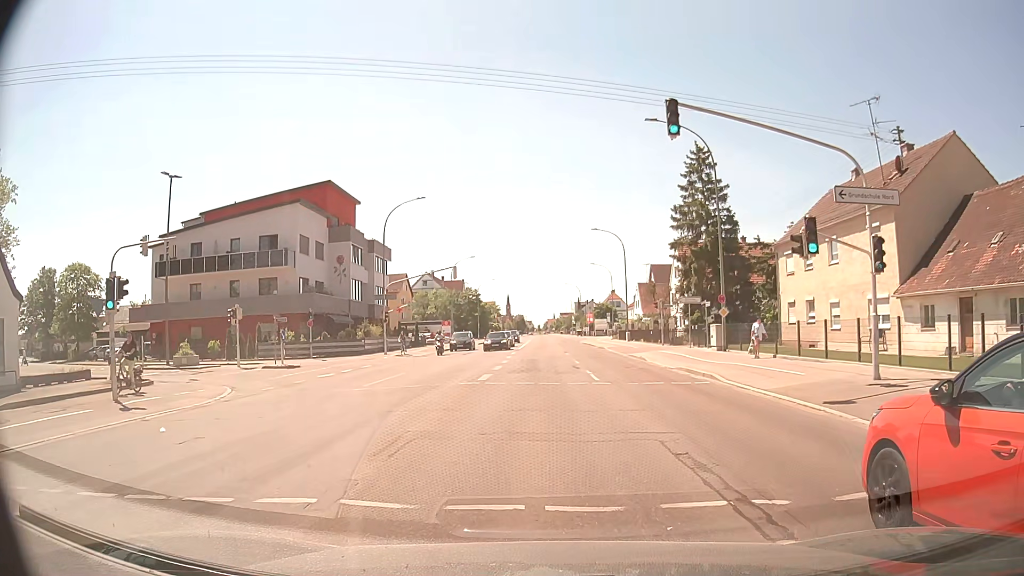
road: tertiary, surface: asphalt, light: Day
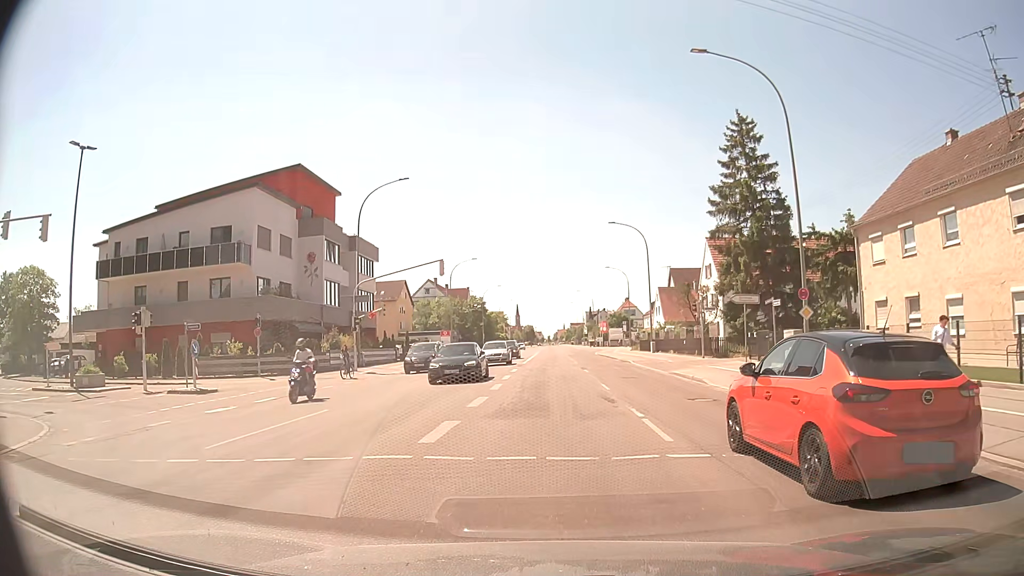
(0.0, +10.5) m; 0°
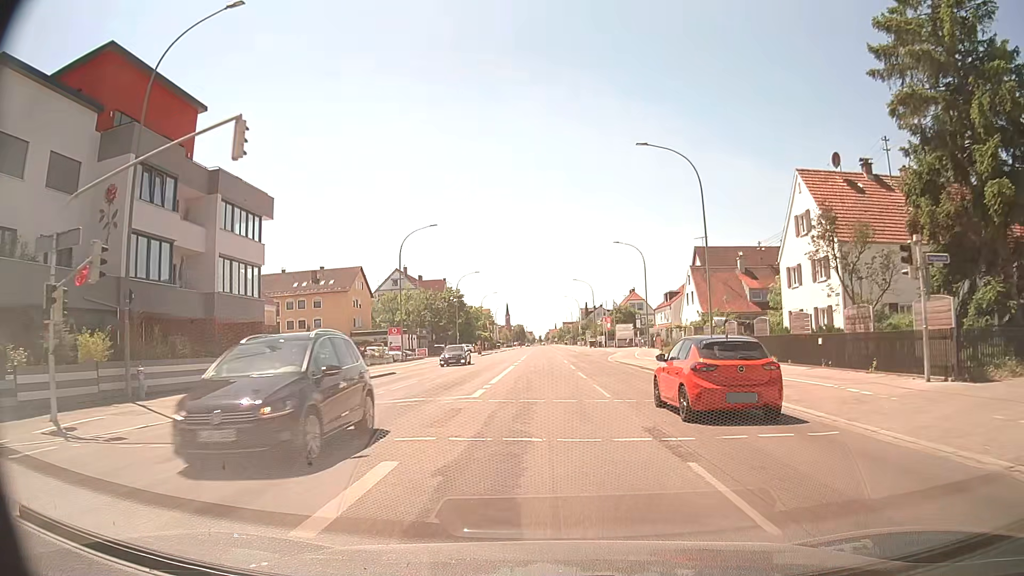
(+0.1, +25.8) m; +1°
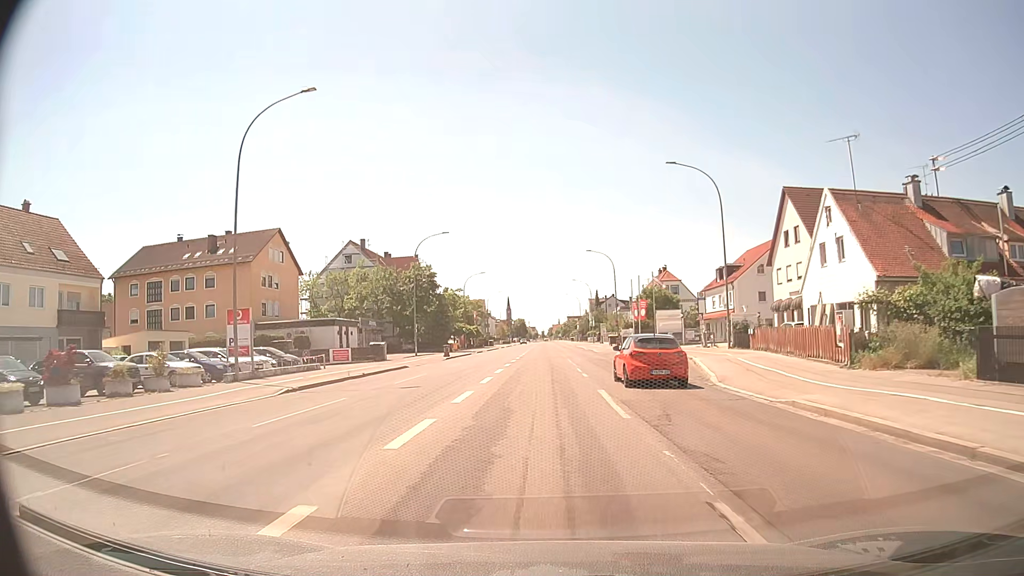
(-0.1, +33.6) m; 0°
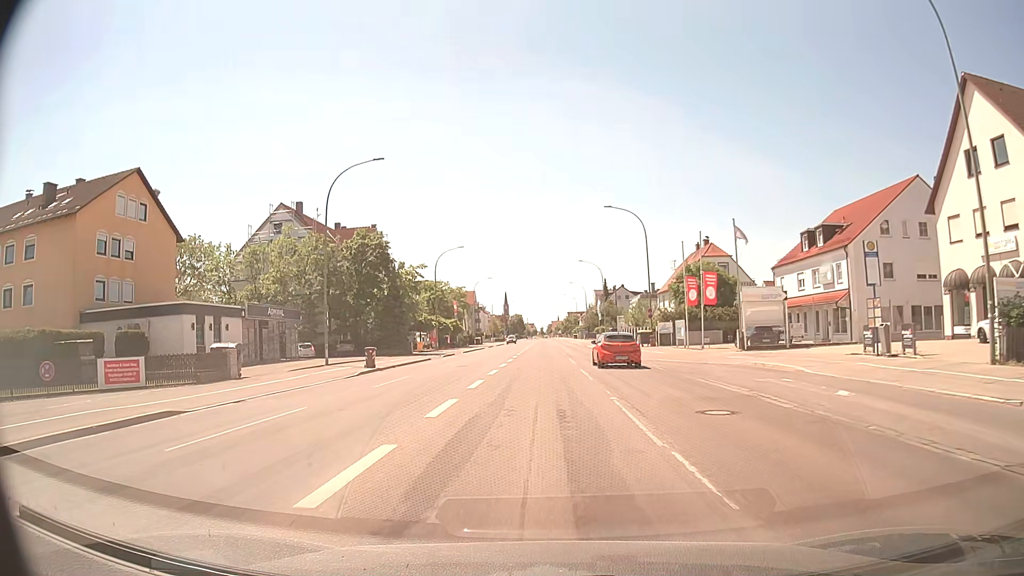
(-0.3, +27.2) m; 0°
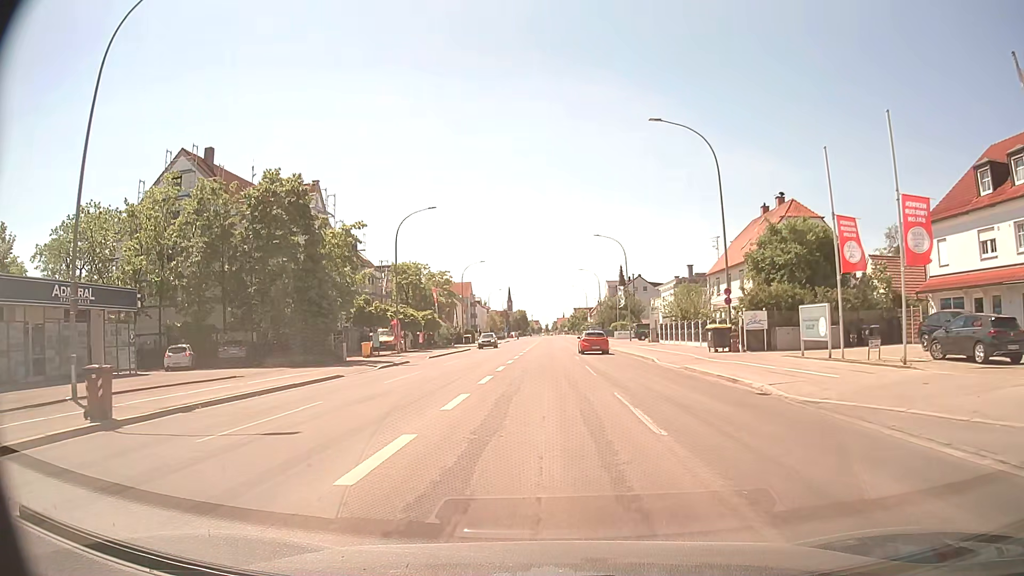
(-0.1, +23.1) m; 0°
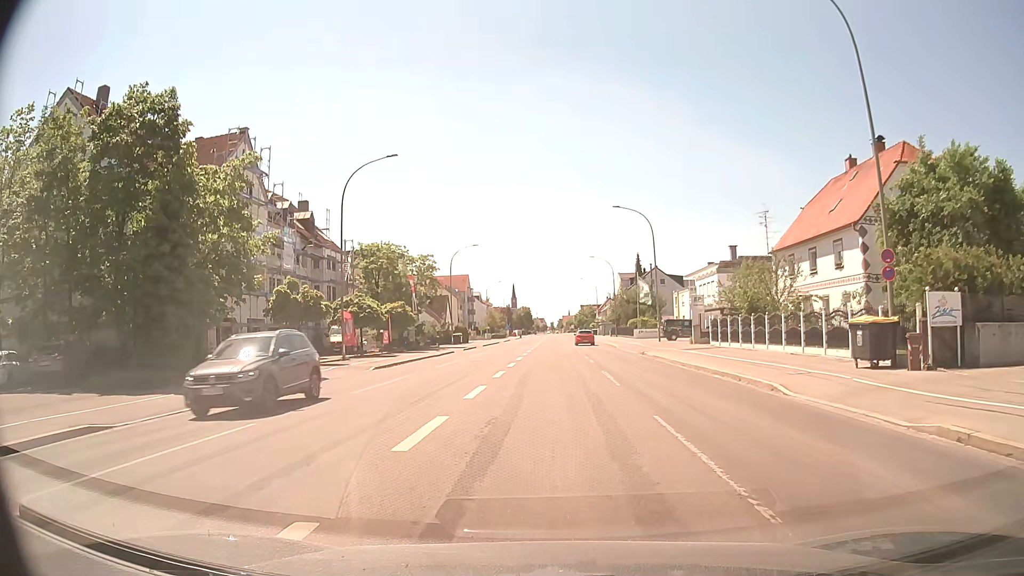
(-0.1, +16.1) m; -1°
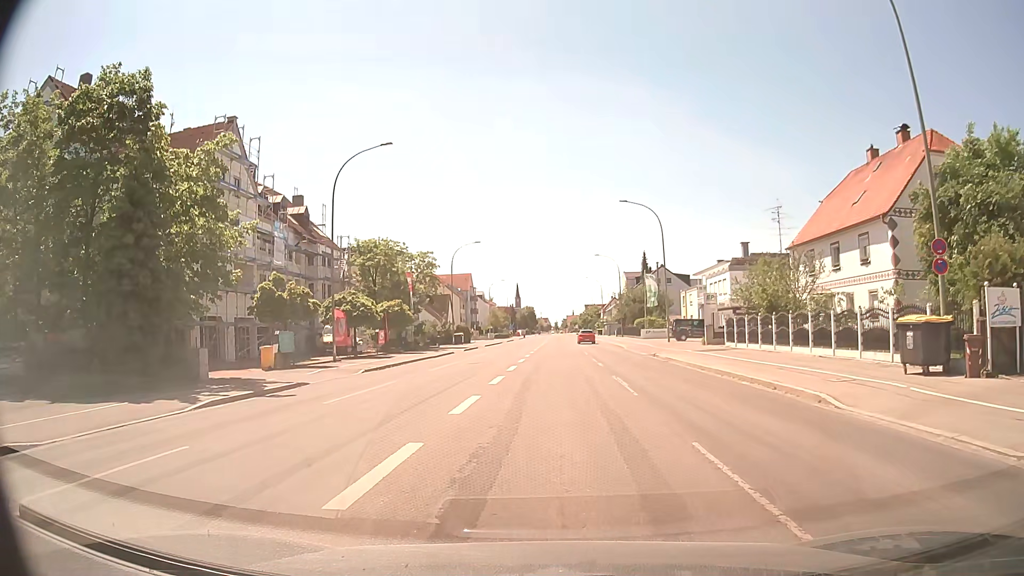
(0.0, +2.4) m; 0°
